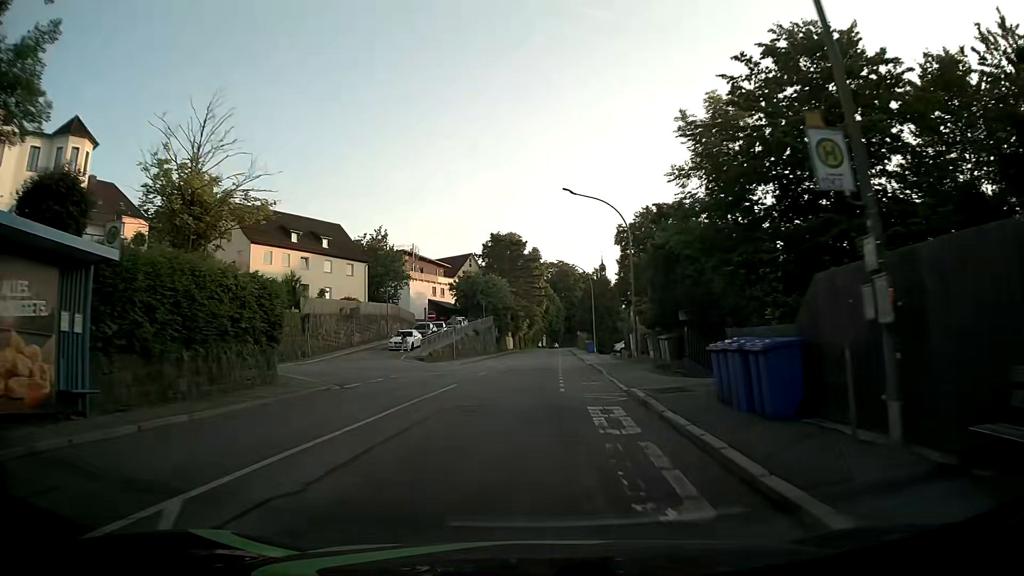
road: tertiary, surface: asphalt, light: Day
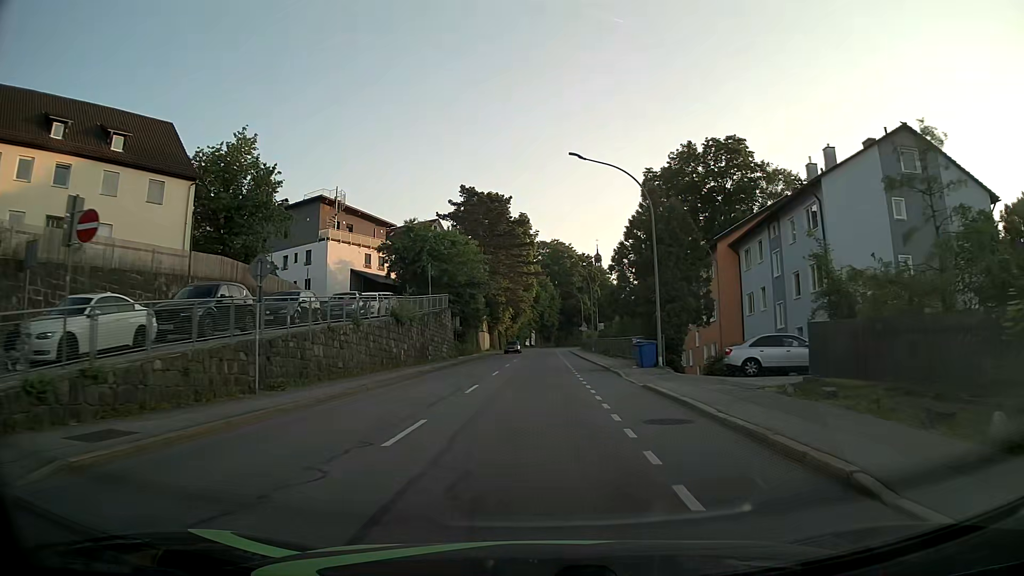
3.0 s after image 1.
(+0.2, +36.8) m; +1°
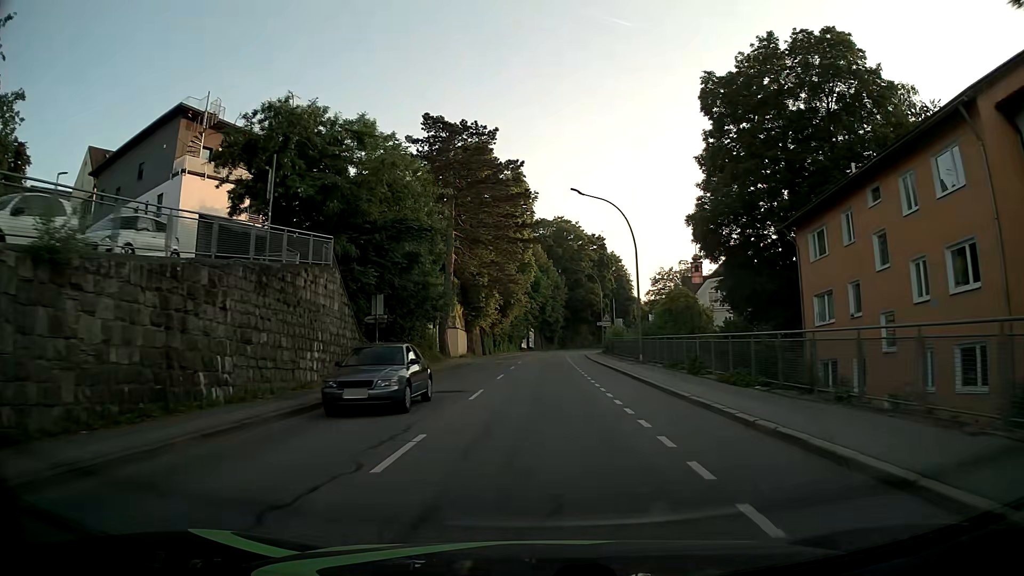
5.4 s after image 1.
(0.0, +28.9) m; -1°
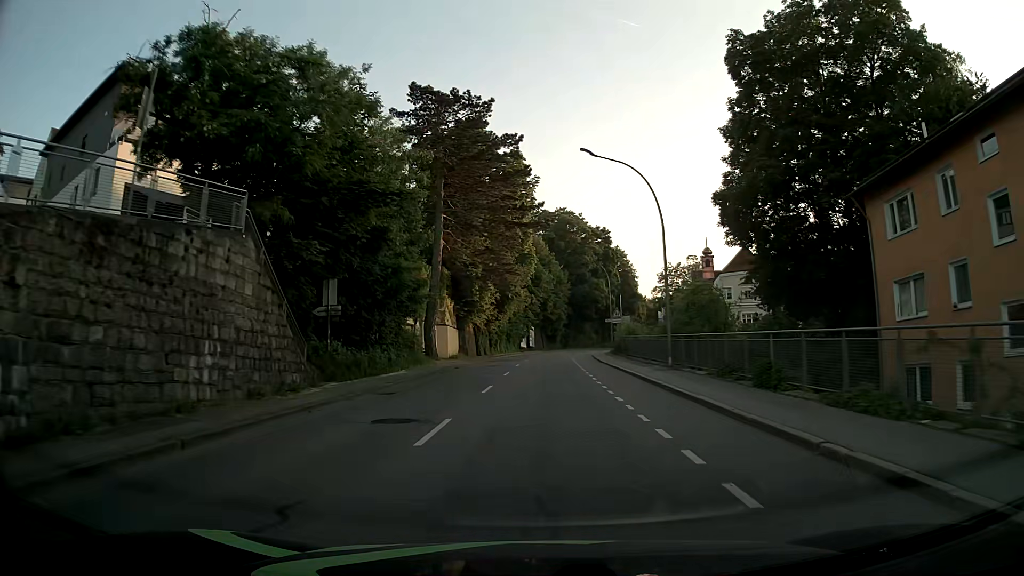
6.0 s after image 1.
(+0.1, +7.2) m; +1°
